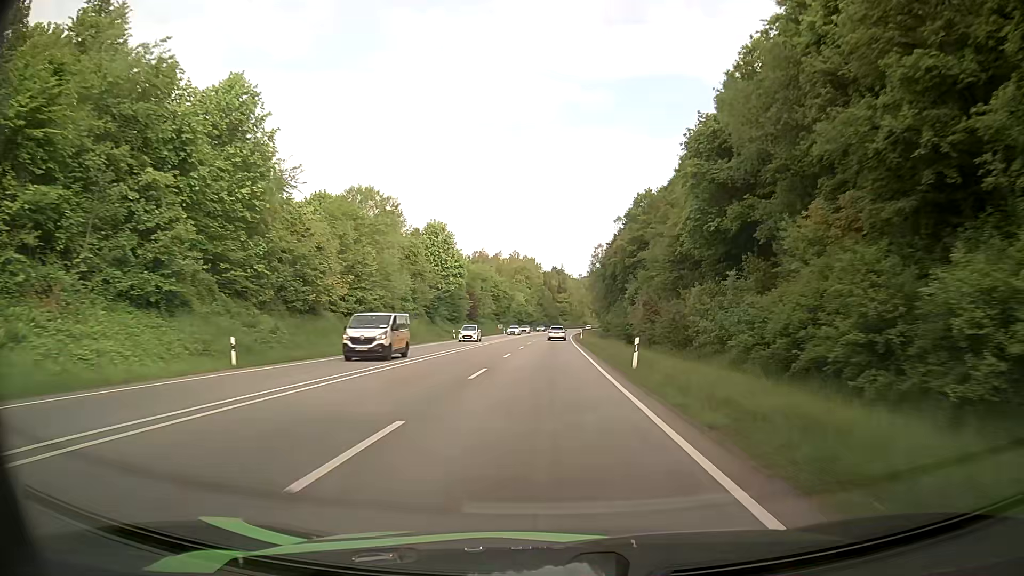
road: primary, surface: asphalt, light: Day
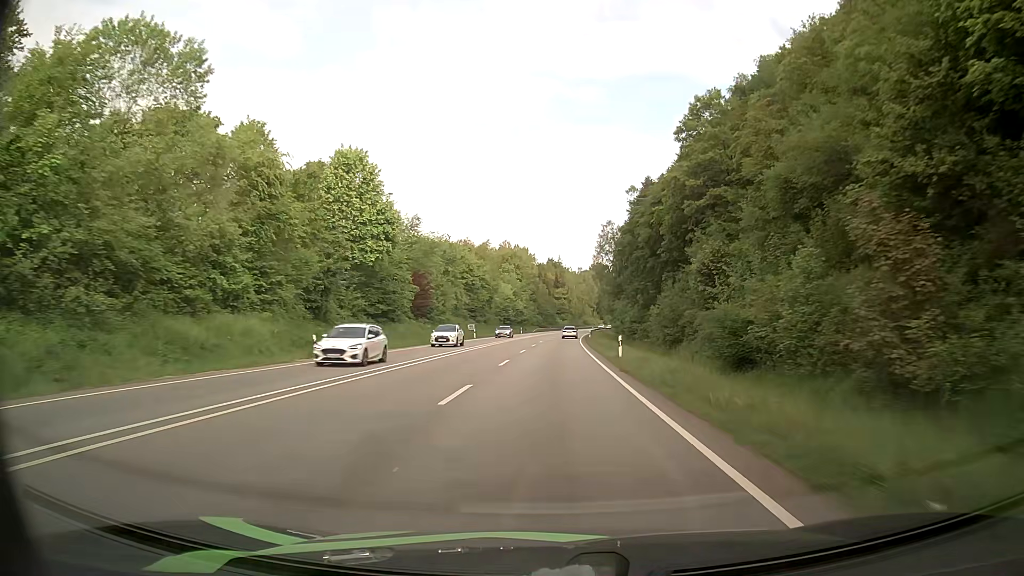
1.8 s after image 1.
(0.0, +42.5) m; 0°
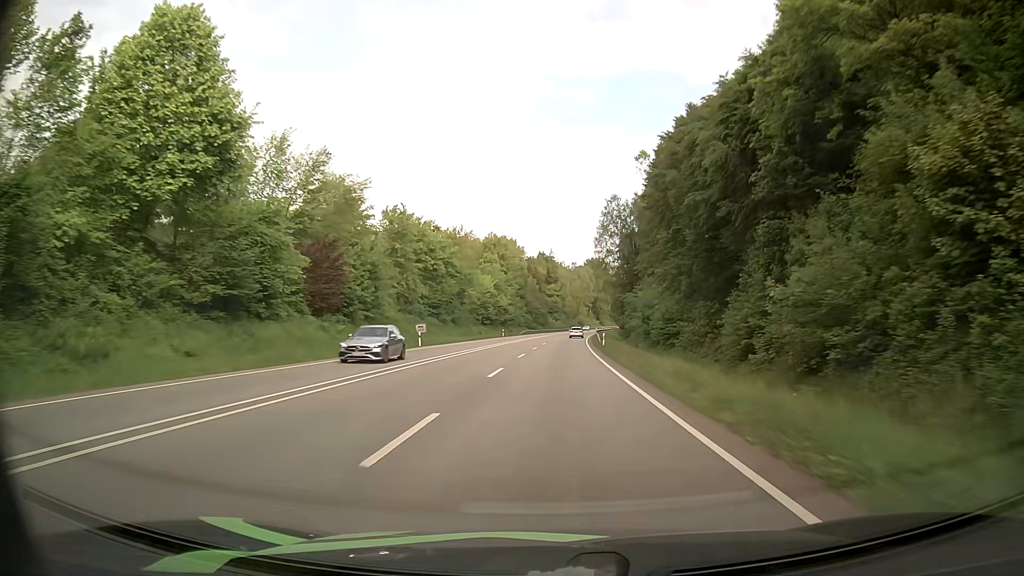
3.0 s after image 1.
(+0.2, +29.8) m; +1°
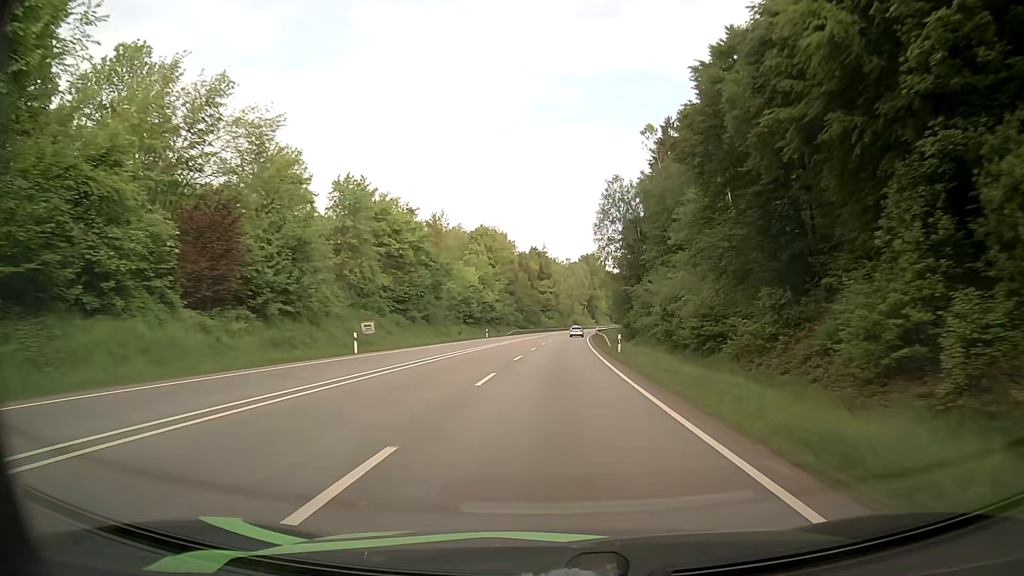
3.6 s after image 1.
(+0.1, +15.3) m; 0°
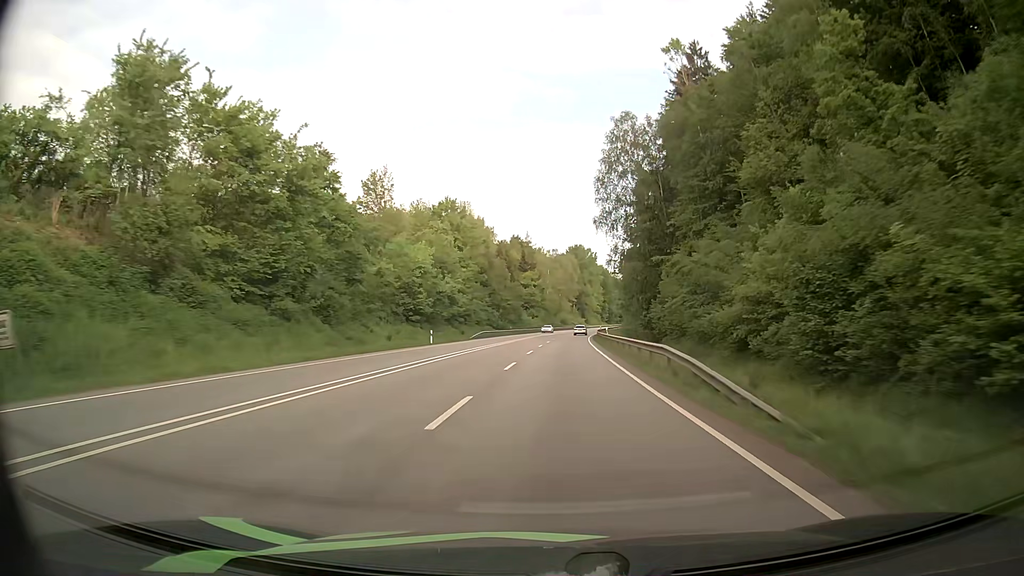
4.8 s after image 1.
(+0.4, +31.2) m; +2°
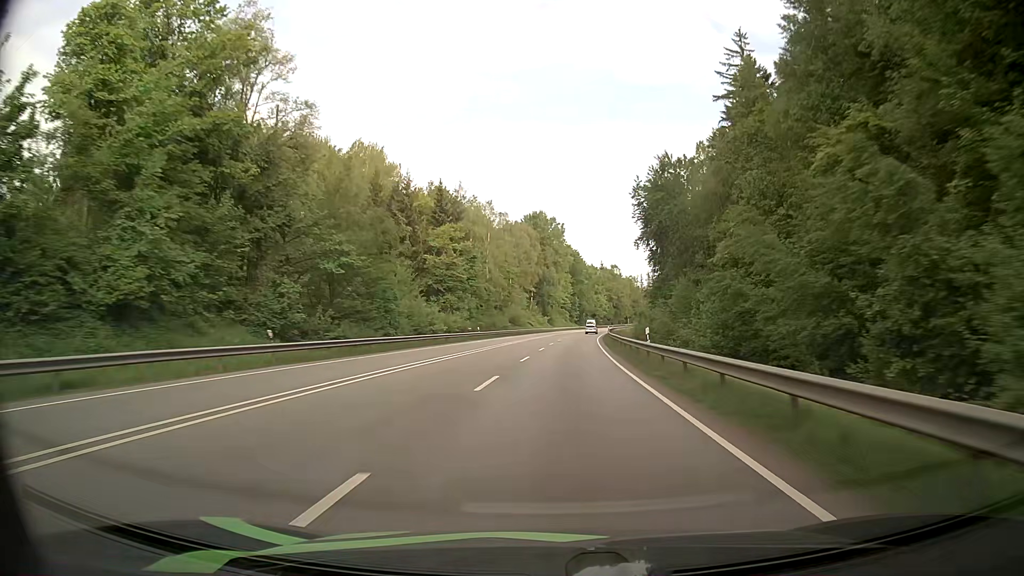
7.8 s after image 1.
(+2.7, +79.9) m; +4°
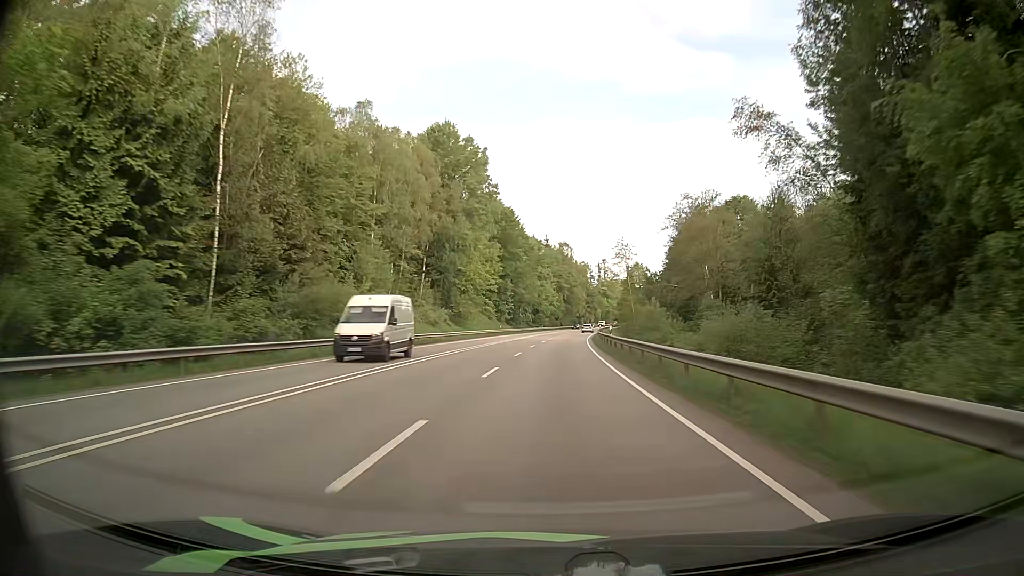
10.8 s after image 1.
(+3.8, +81.7) m; +5°
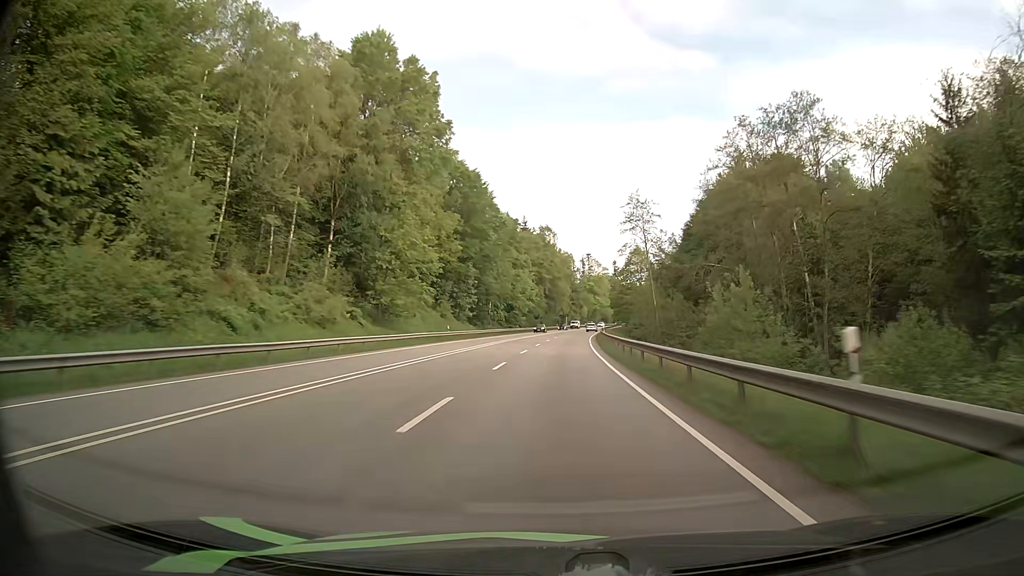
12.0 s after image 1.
(+0.4, +33.5) m; +2°
(0, +10) (0, +20) (0, +30) (+1, +40) (+1, +50) (+2, +60) (+2, +70) (+3, +80) (+4, +90) (+5, +100) m
